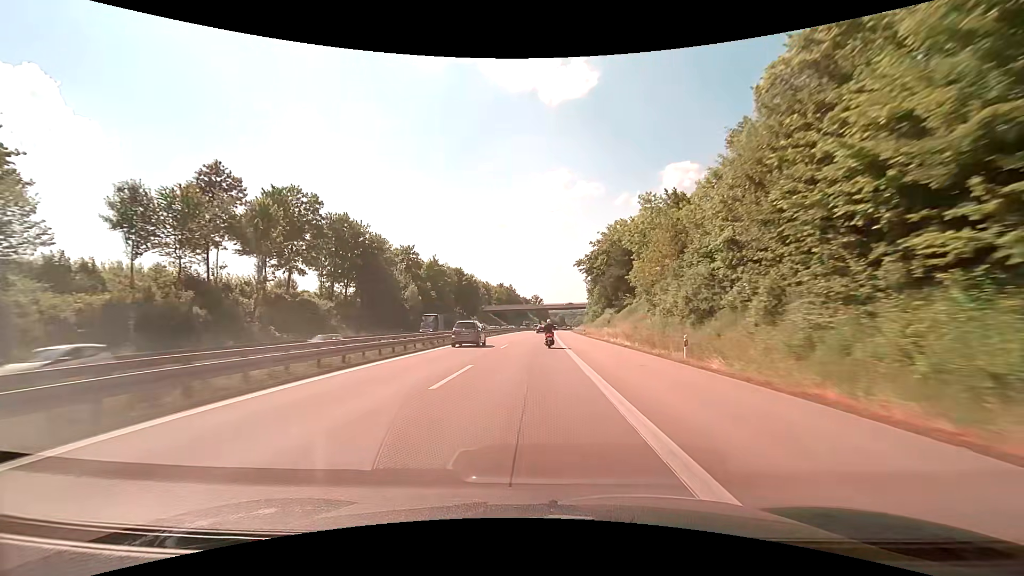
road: motorway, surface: asphalt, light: Day
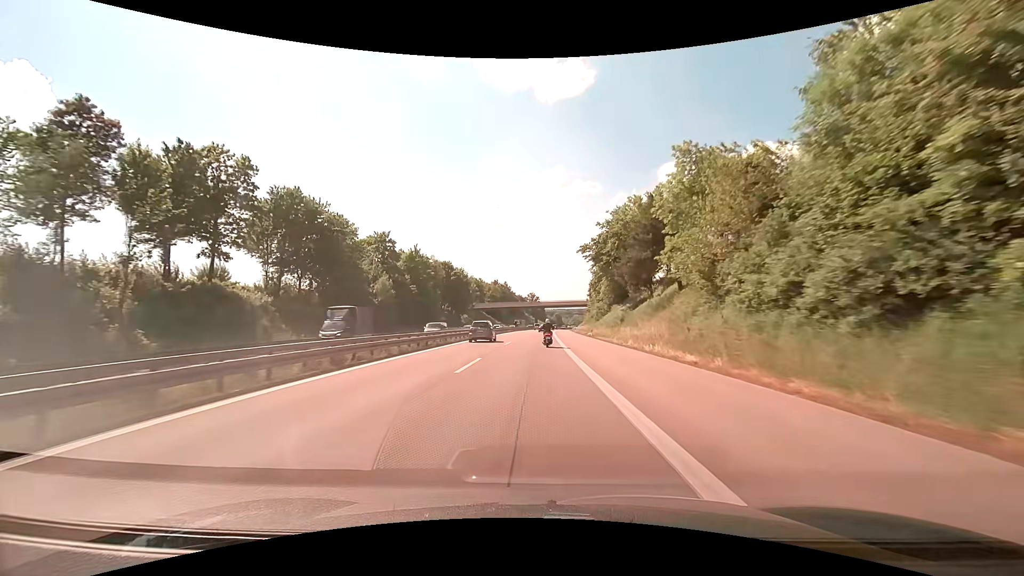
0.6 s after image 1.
(+0.1, +14.8) m; +1°
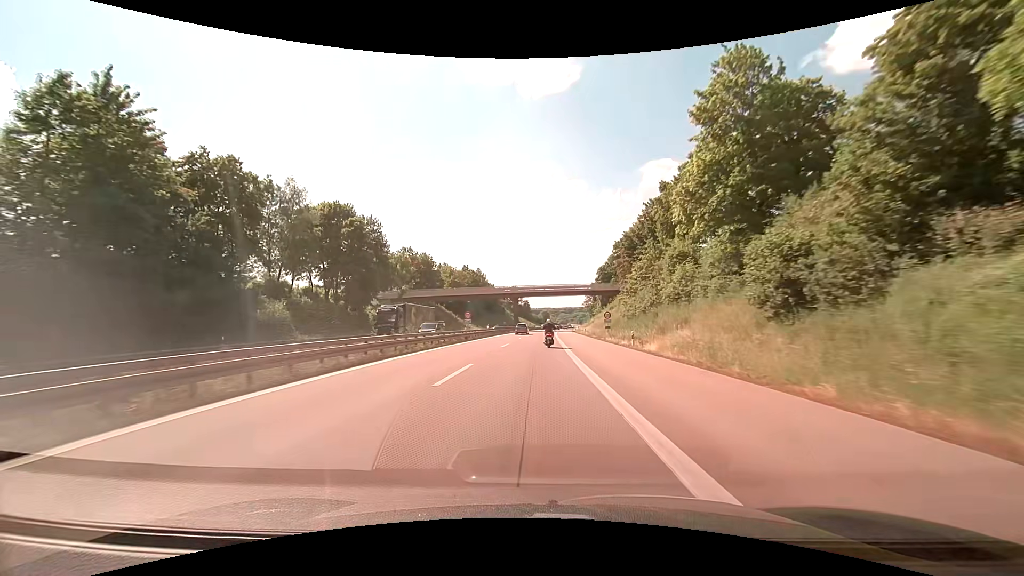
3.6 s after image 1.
(+0.9, +74.8) m; +2°
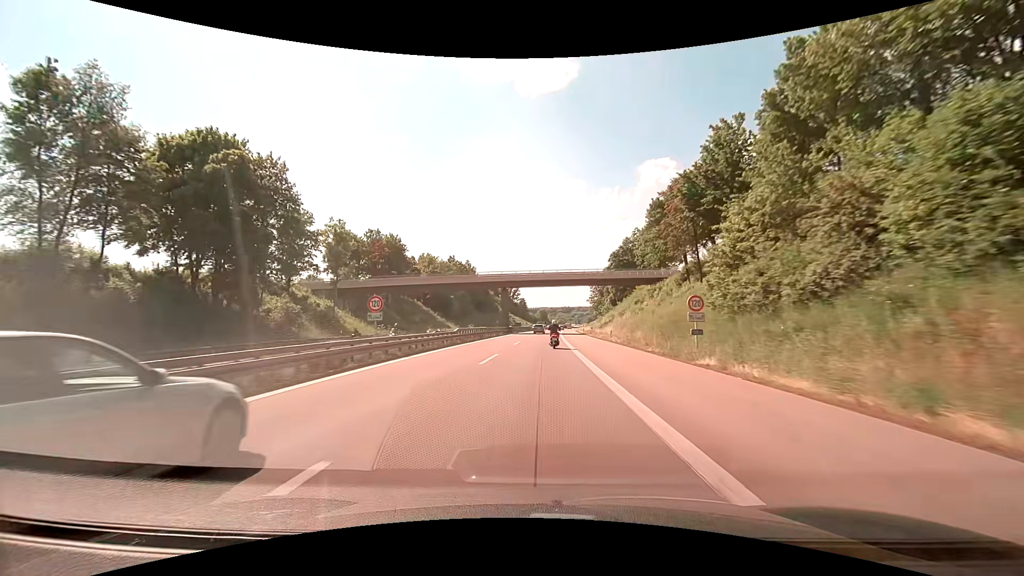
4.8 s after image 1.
(0.0, +30.0) m; 0°
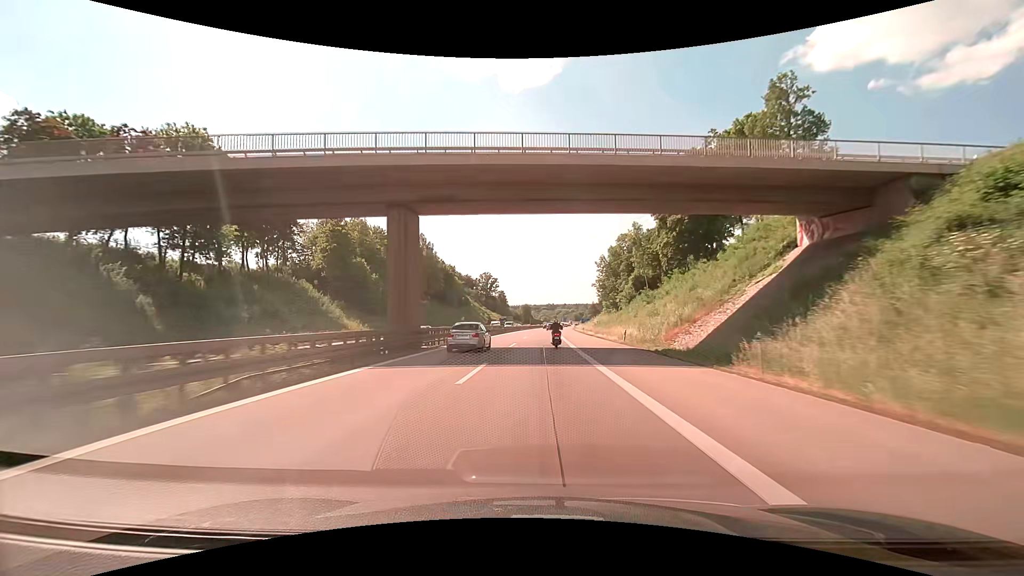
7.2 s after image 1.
(+1.1, +60.1) m; +2°
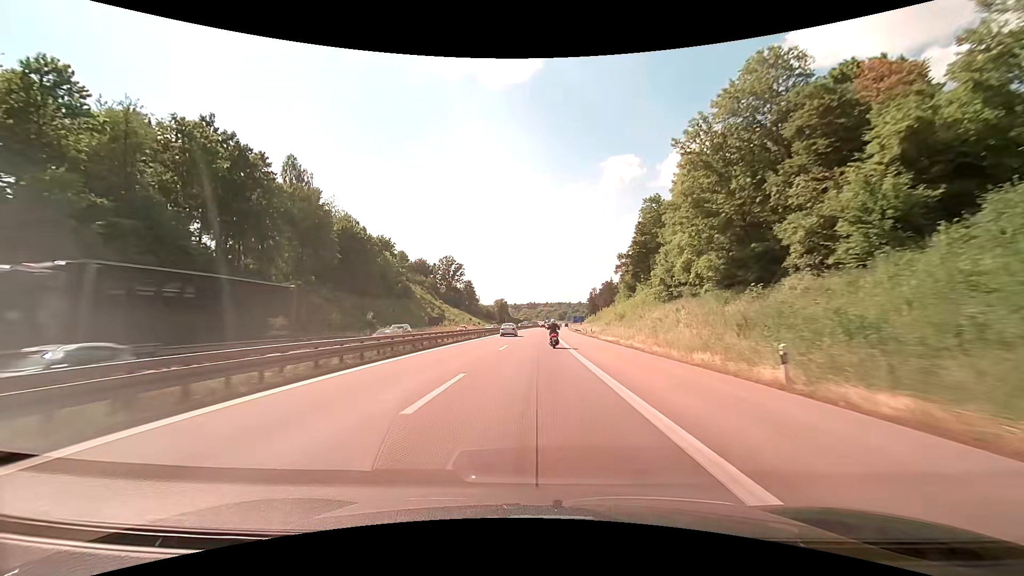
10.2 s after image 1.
(+1.2, +75.5) m; +2°
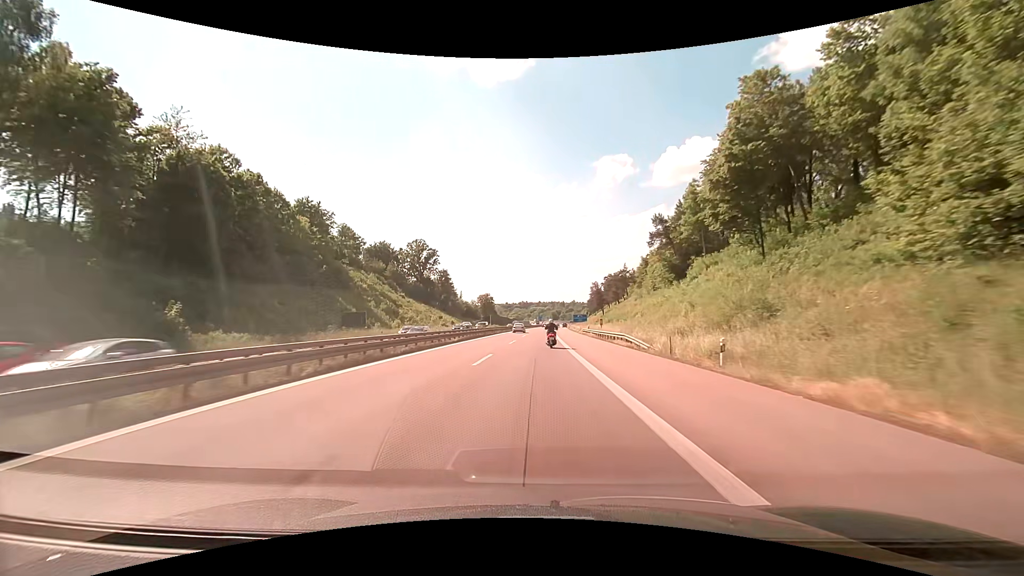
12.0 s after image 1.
(+0.4, +45.4) m; +1°
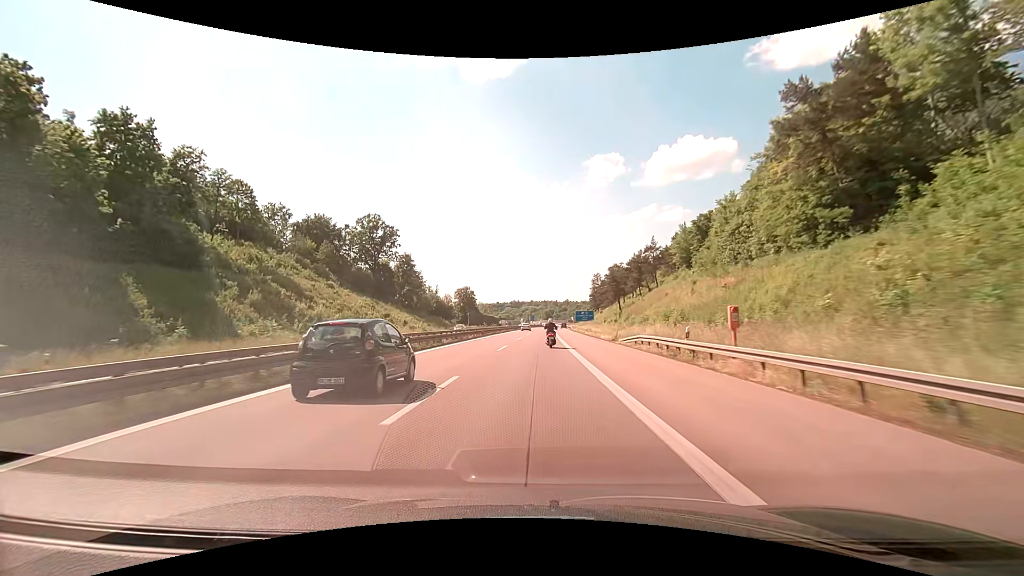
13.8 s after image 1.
(+0.4, +45.5) m; +1°
(0, +10) (0, +20) (0, +30) (0, +40) (0, +50) (+1, +60) (+1, +70) (+1, +80) (+1, +90) (+2, +100) m
